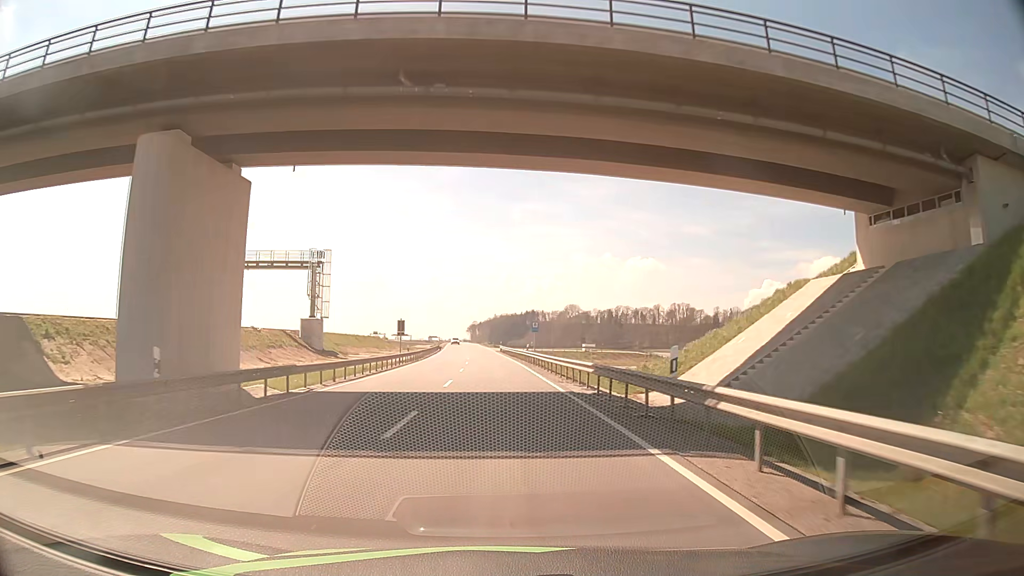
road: tertiary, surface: asphalt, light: Day
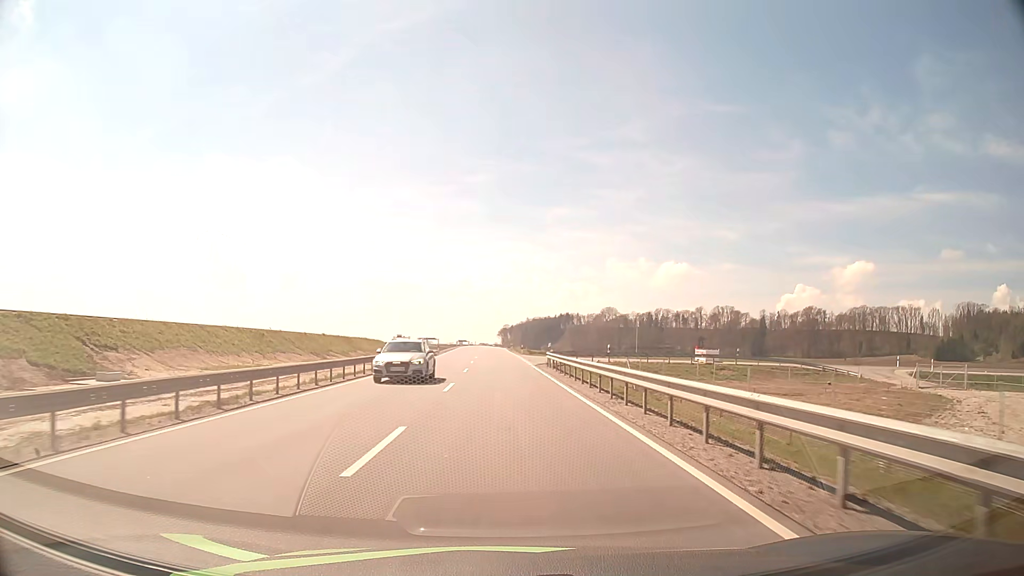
(-1.4, +52.1) m; -3°
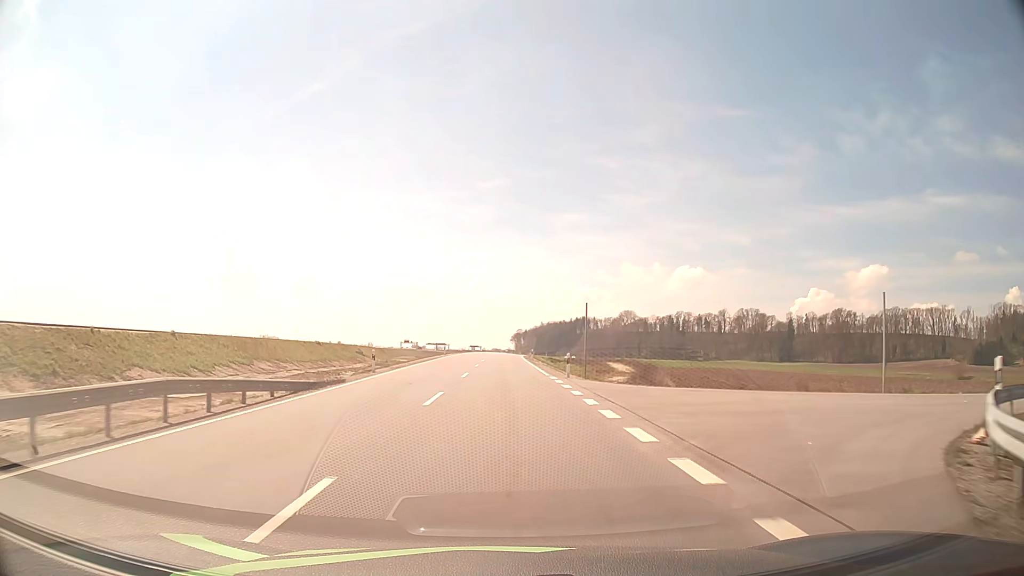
(-0.5, +41.0) m; -1°
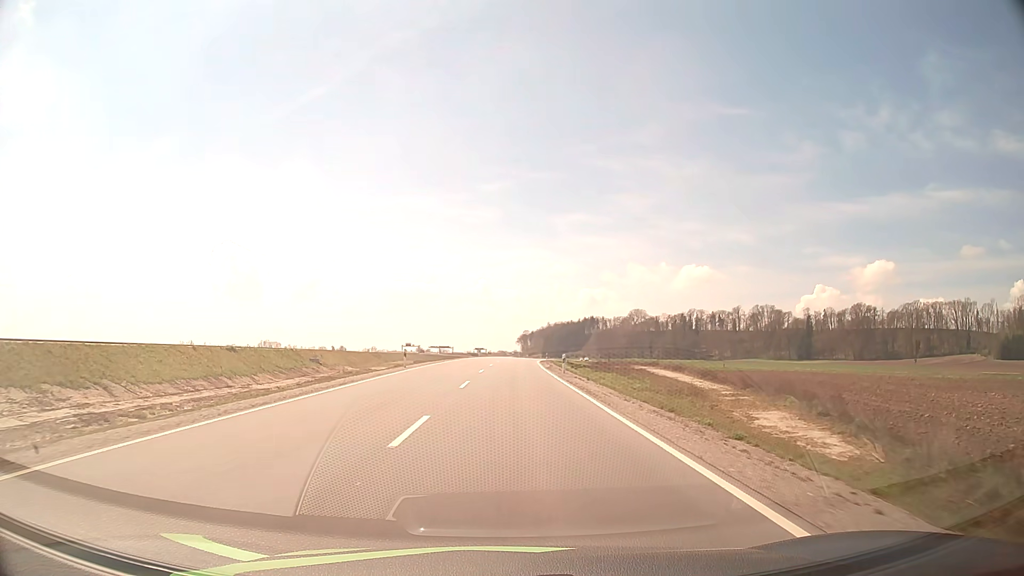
(-0.2, +30.7) m; 0°
(0, +10) (0, +20) (0, +30) (0, +40) (0, +50) (+1, +60) (+1, +70) (+2, +80) (+2, +90) (+3, +100) m
